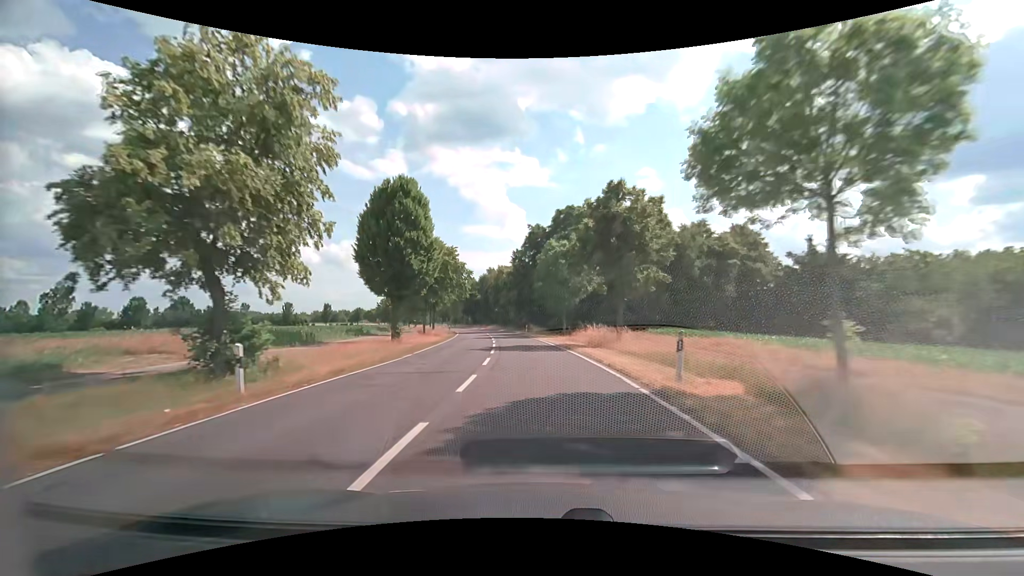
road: secondary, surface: asphalt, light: Day
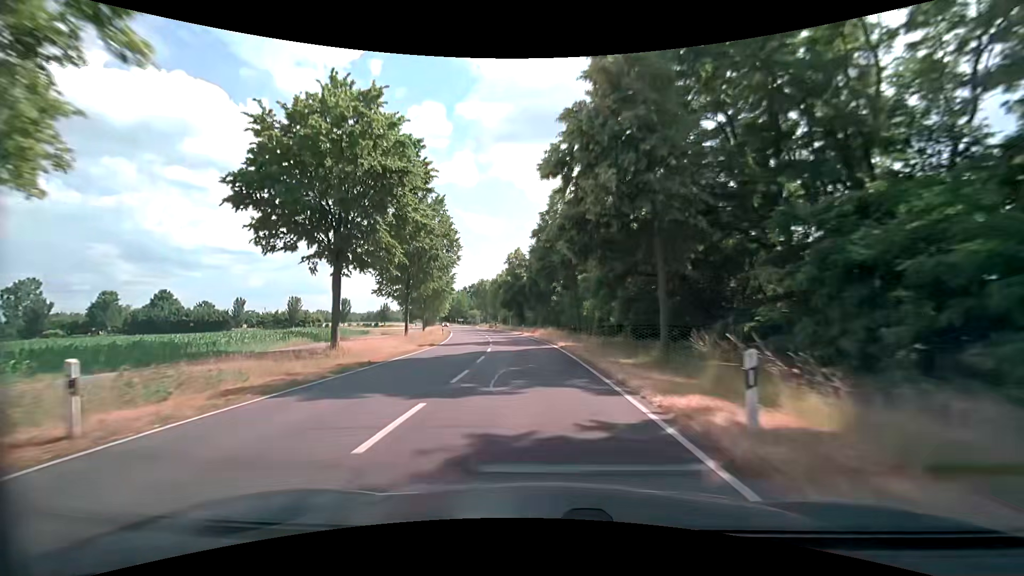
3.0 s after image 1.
(-3.3, +52.3) m; -8°
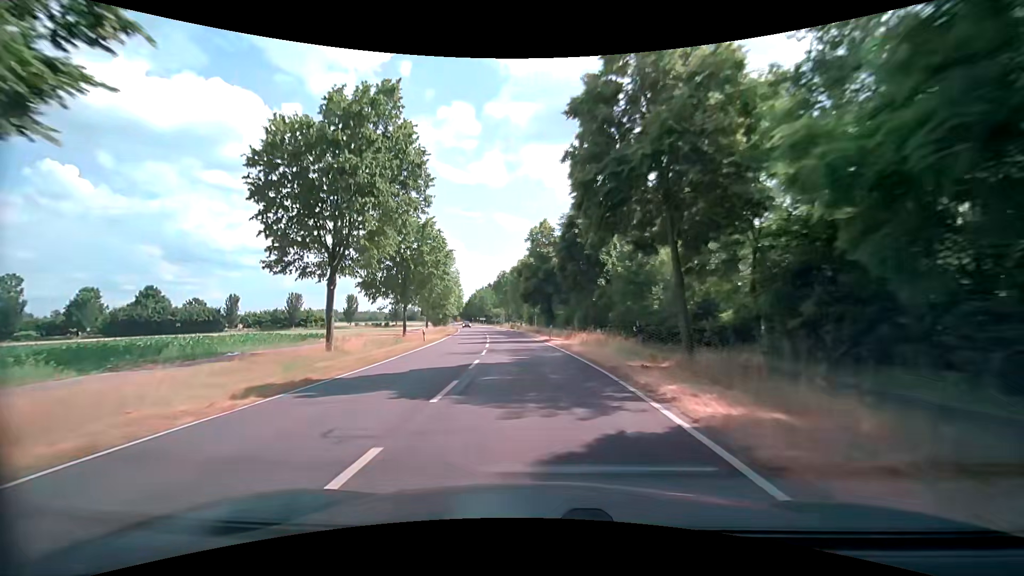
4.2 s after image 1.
(-0.6, +20.8) m; -3°
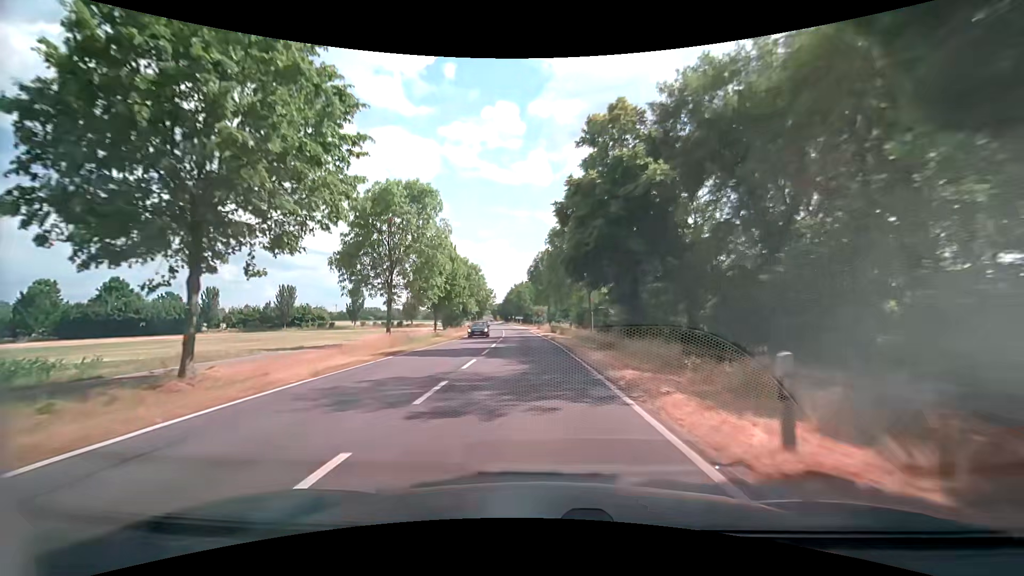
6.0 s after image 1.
(-1.3, +30.3) m; -5°
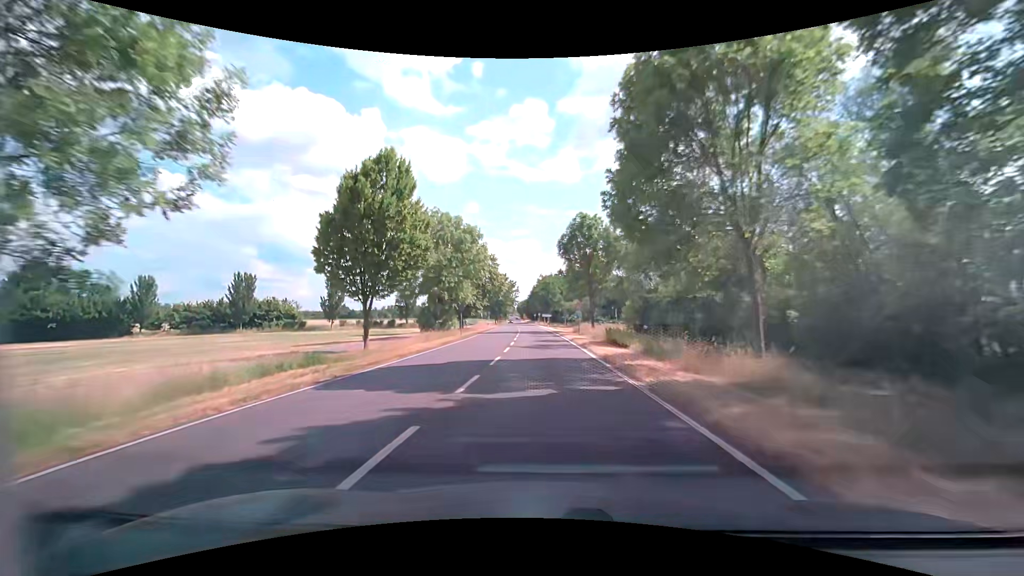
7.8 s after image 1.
(-1.1, +28.5) m; -4°
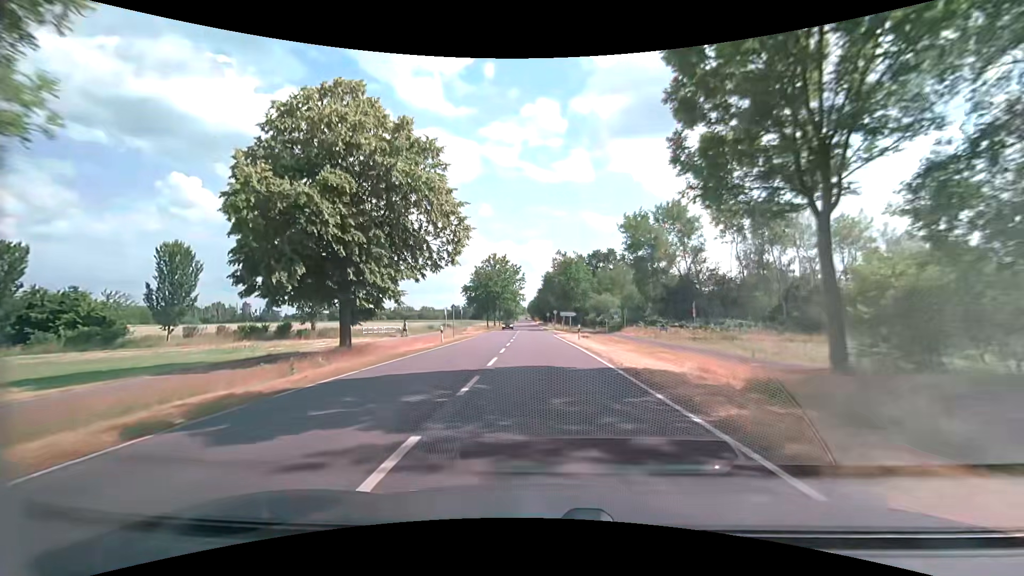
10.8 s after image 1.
(-0.4, +42.3) m; -1°
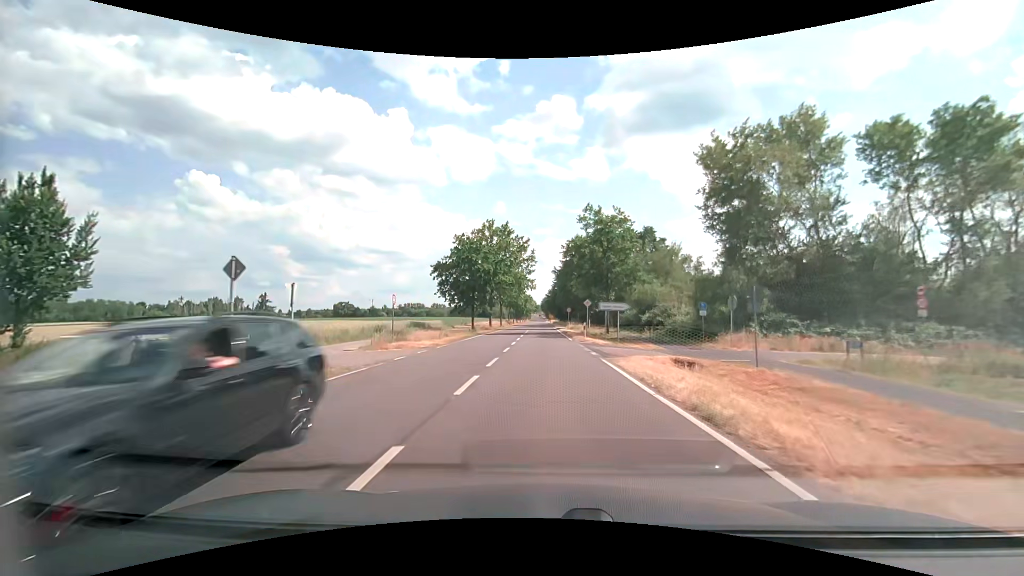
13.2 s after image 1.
(-0.4, +30.3) m; -1°
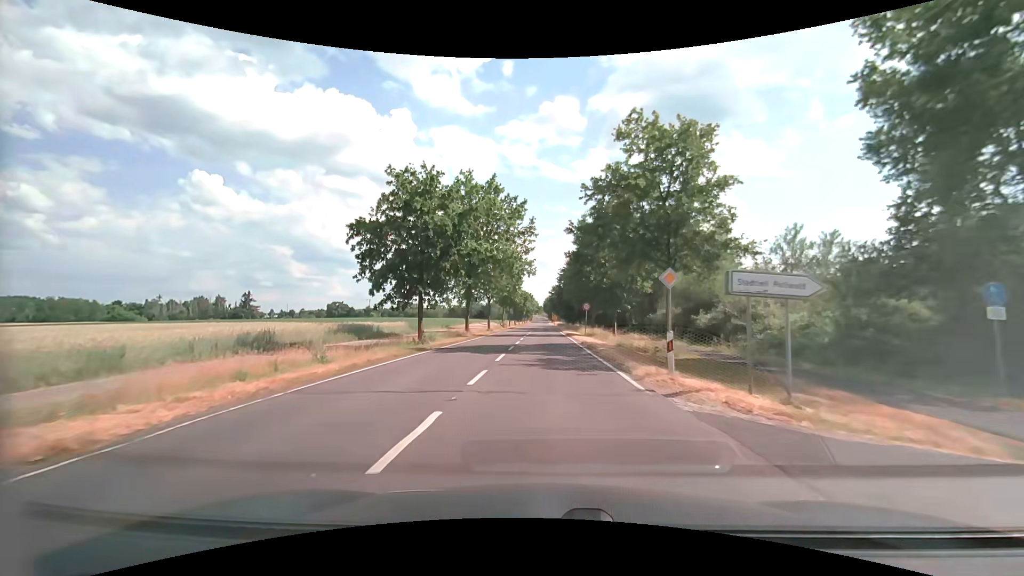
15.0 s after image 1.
(-0.3, +22.0) m; -1°
(0, +10) (0, +20) (0, +30) (0, +40) (0, +50) (0, +60) (0, +70) (0, +80) (0, +90) (0, +100) m
